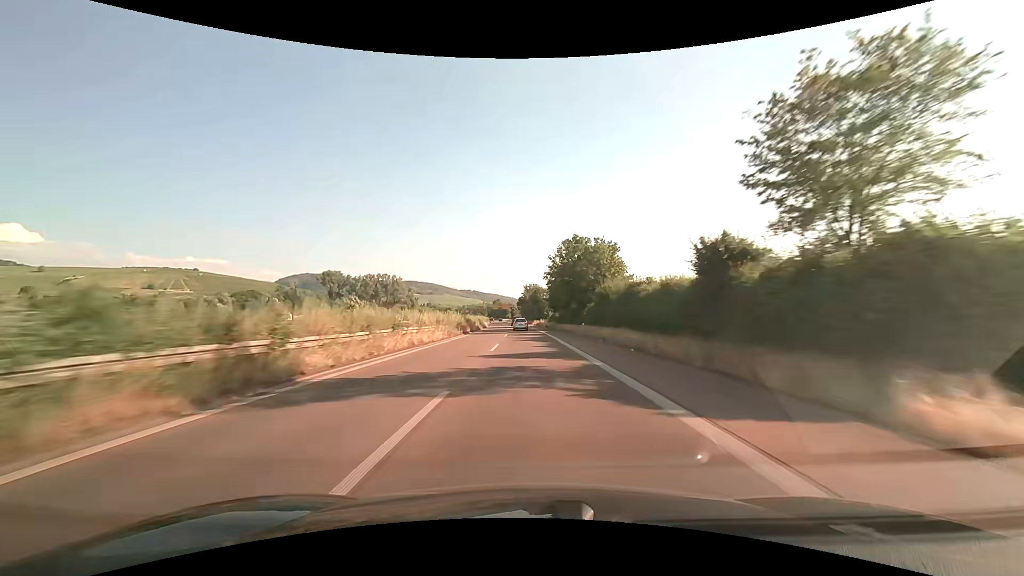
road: trunk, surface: asphalt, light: Day
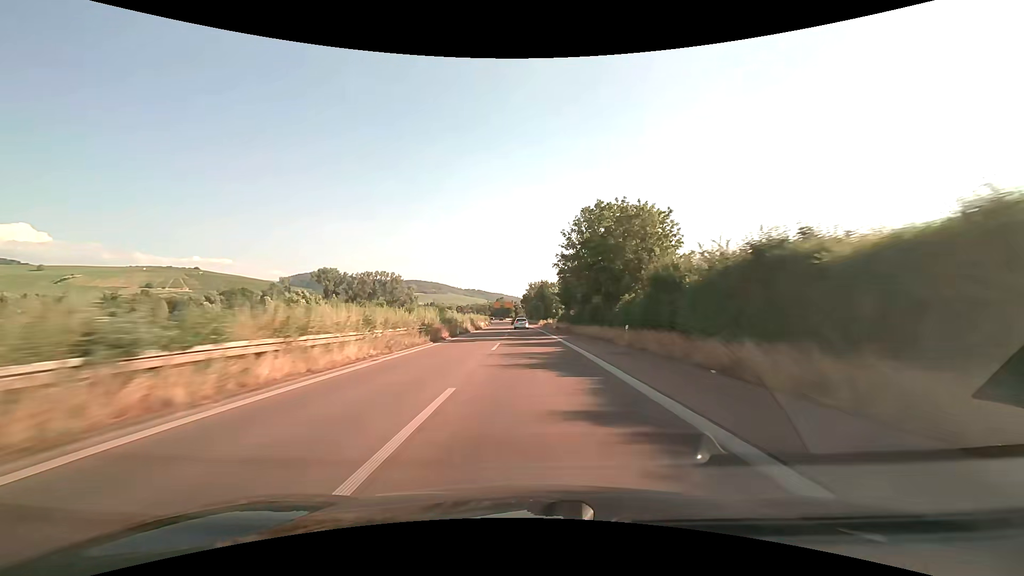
(-0.1, +17.7) m; -1°
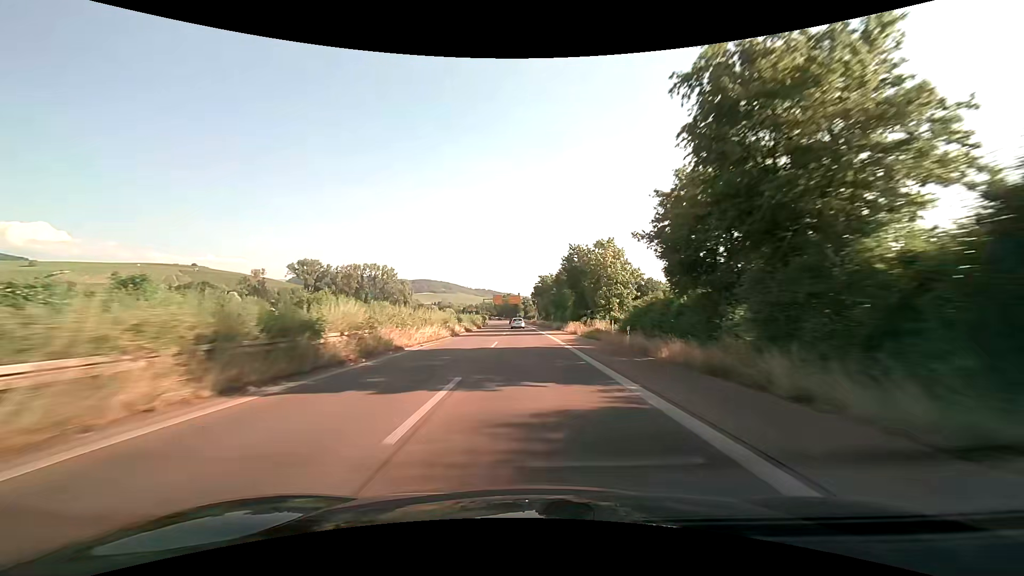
(-0.7, +51.8) m; -1°
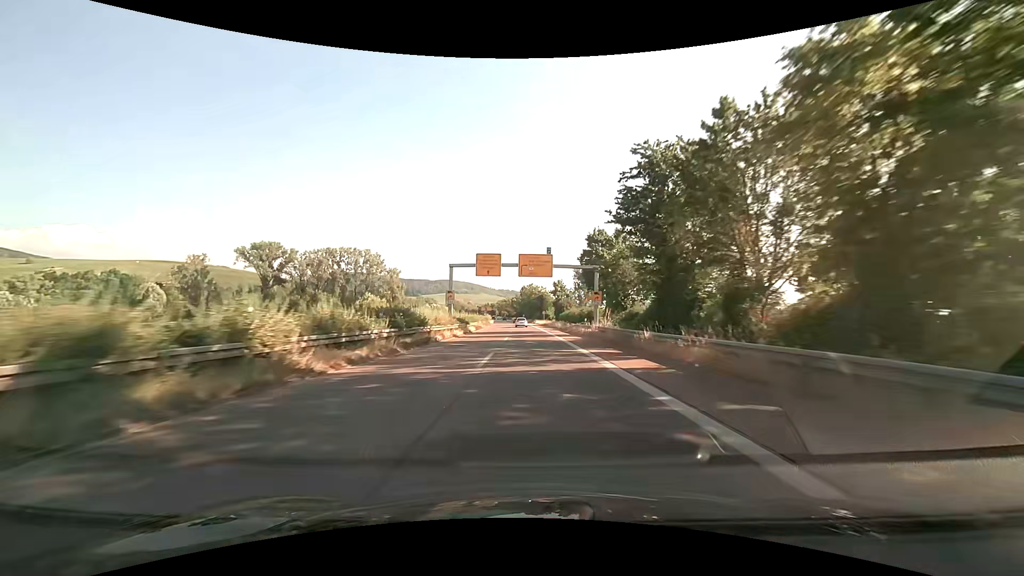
(-1.9, +81.8) m; -3°
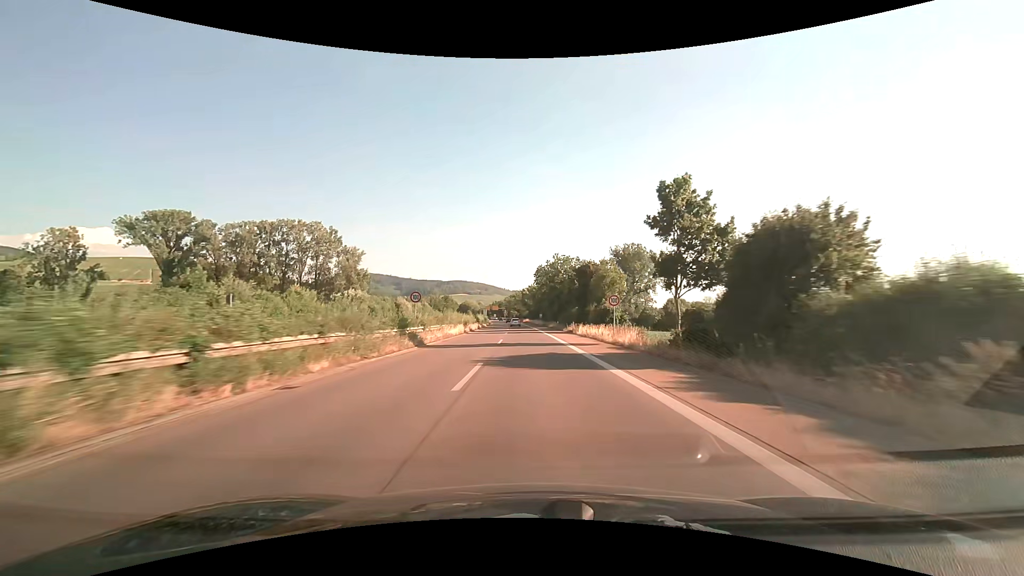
(-1.0, +76.2) m; -2°
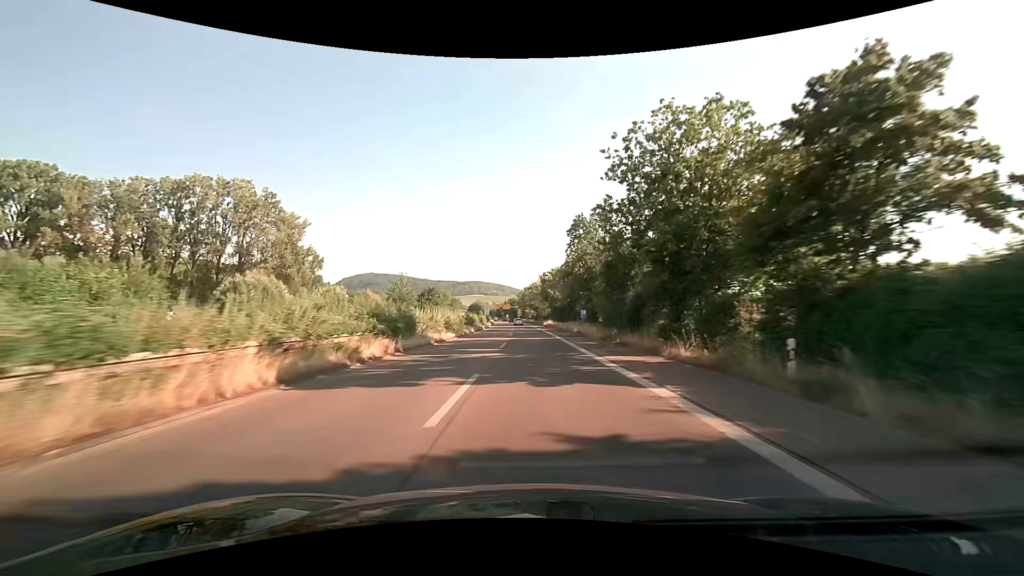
(-1.0, +57.0) m; -2°
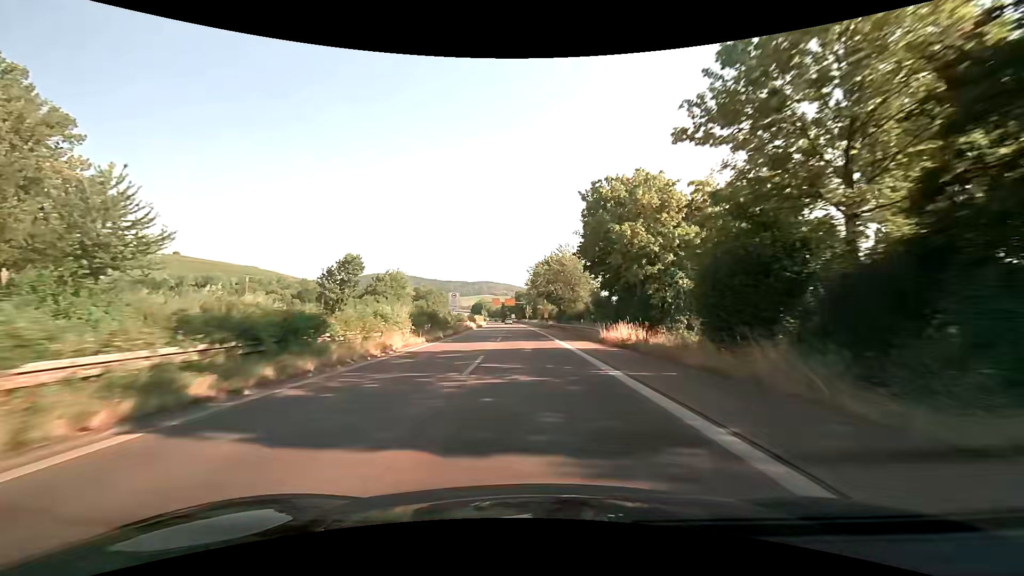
(-0.6, +66.3) m; -1°
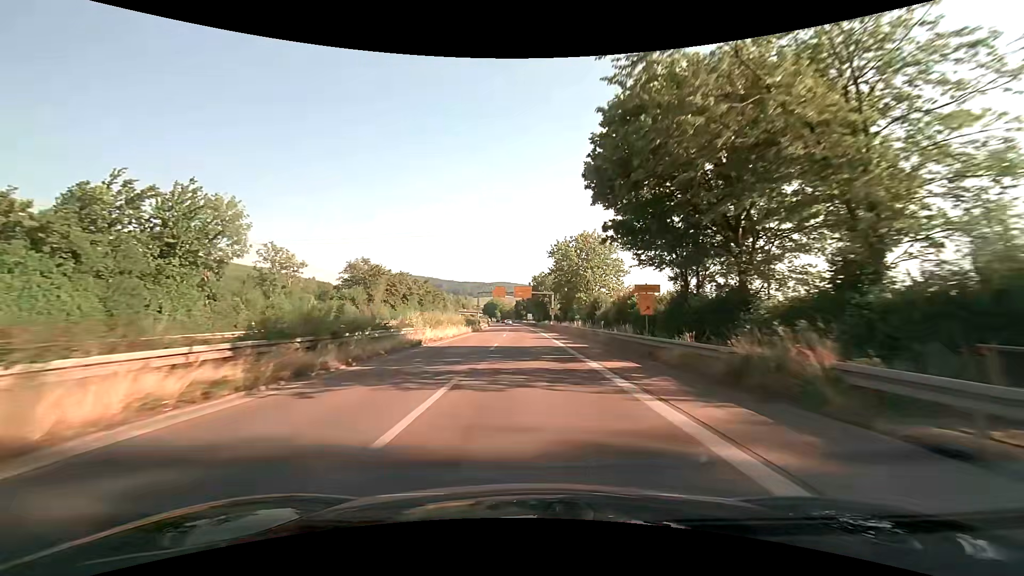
(-1.2, +60.5) m; -2°
(0, +10) (0, +20) (0, +30) (0, +40) (-1, +50) (-1, +60) (-1, +70) (-2, +80) (-2, +90) (-2, +100) m
